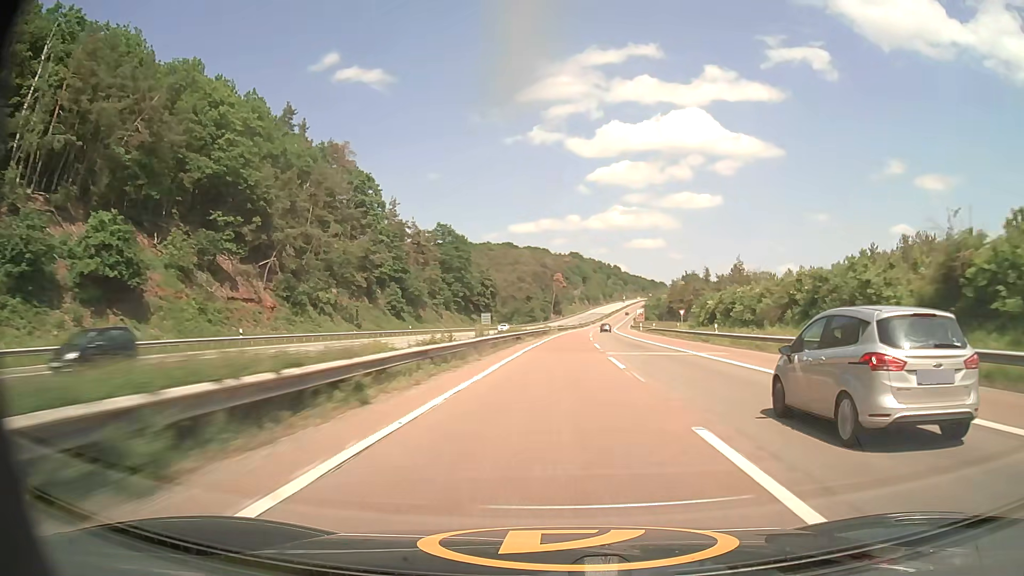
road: motorway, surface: asphalt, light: Day
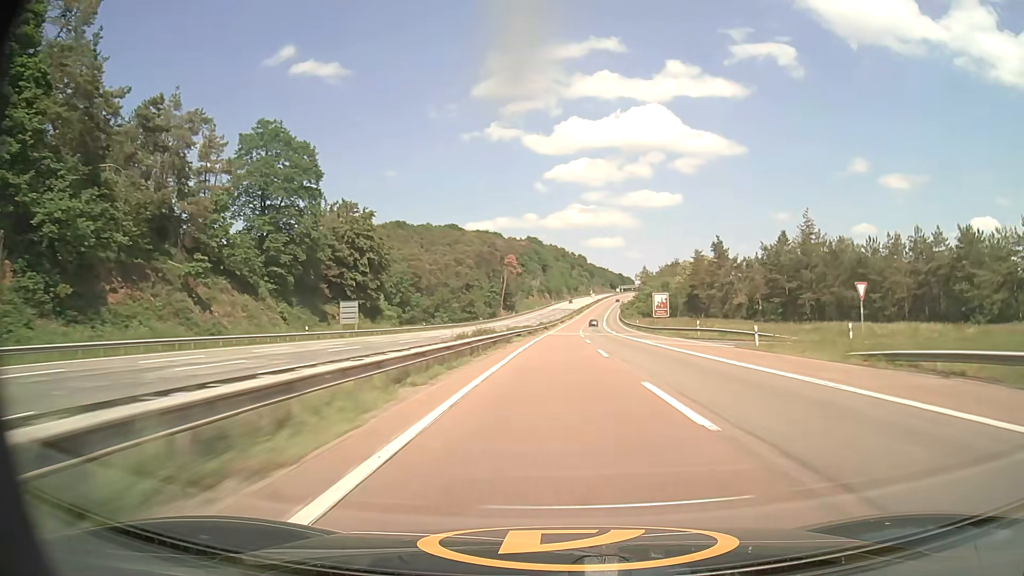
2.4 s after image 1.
(+3.1, +84.6) m; +4°
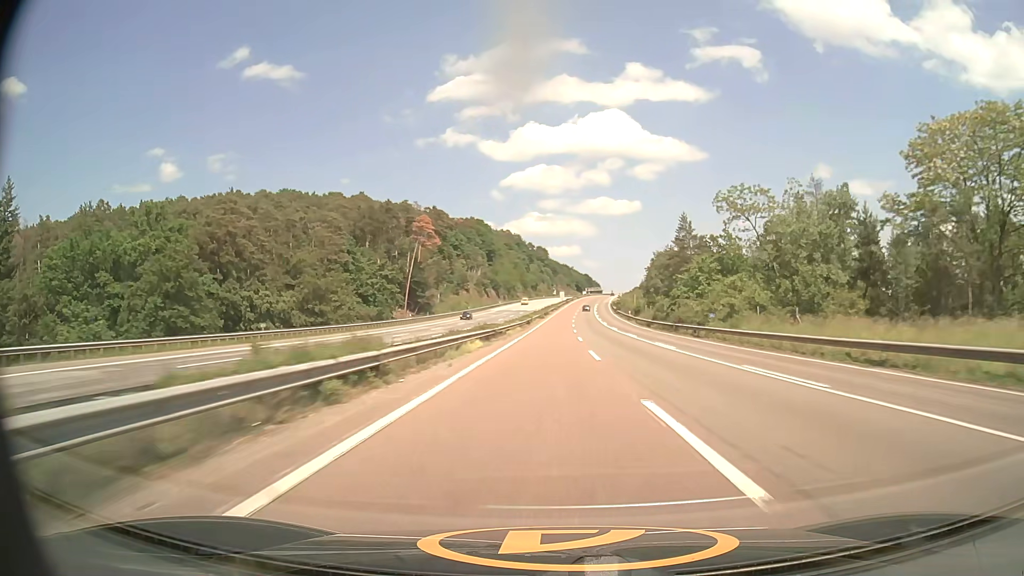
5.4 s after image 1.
(+3.2, +105.6) m; +4°
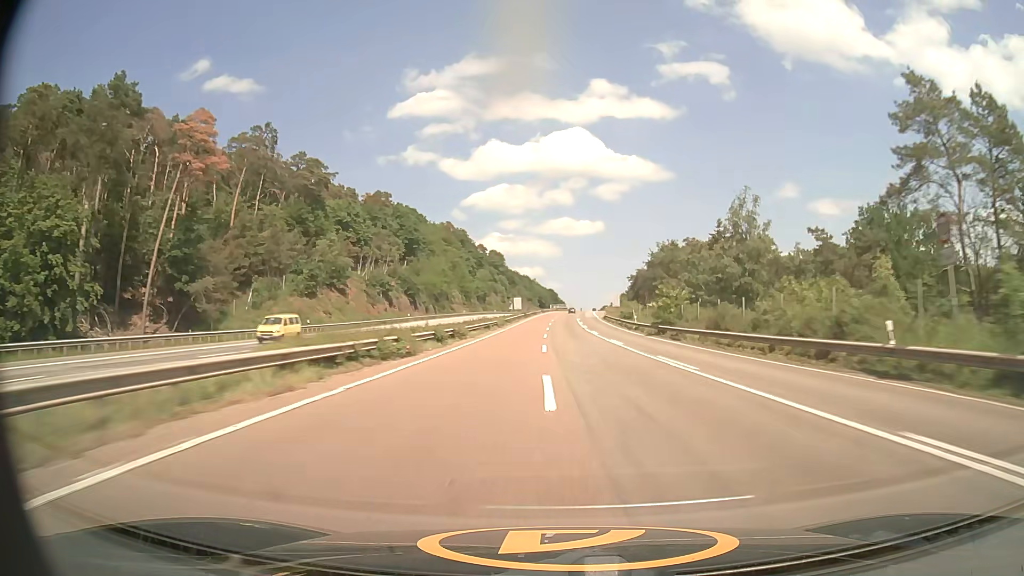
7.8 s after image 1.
(+2.4, +83.9) m; +3°
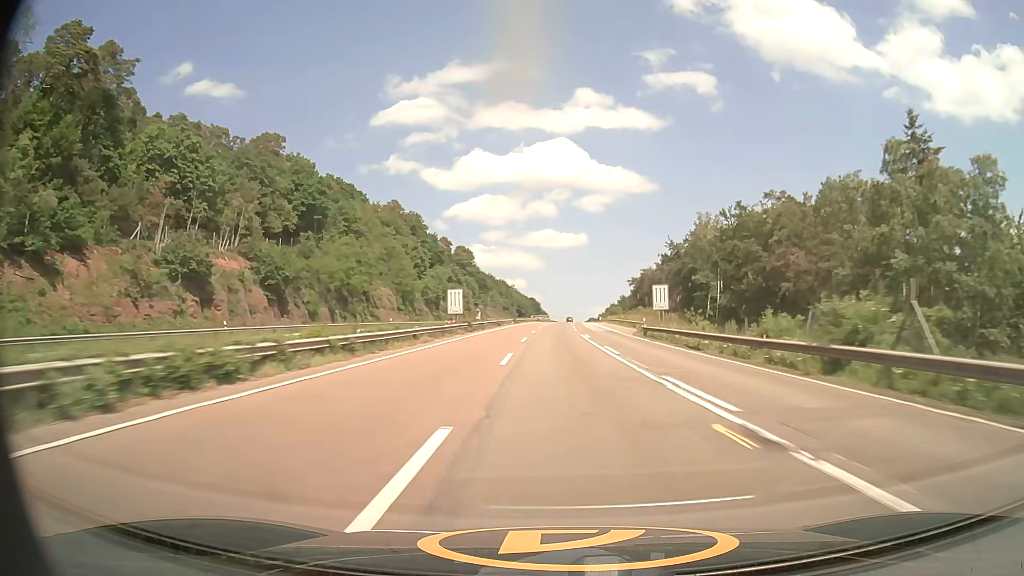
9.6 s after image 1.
(+0.7, +61.7) m; +1°
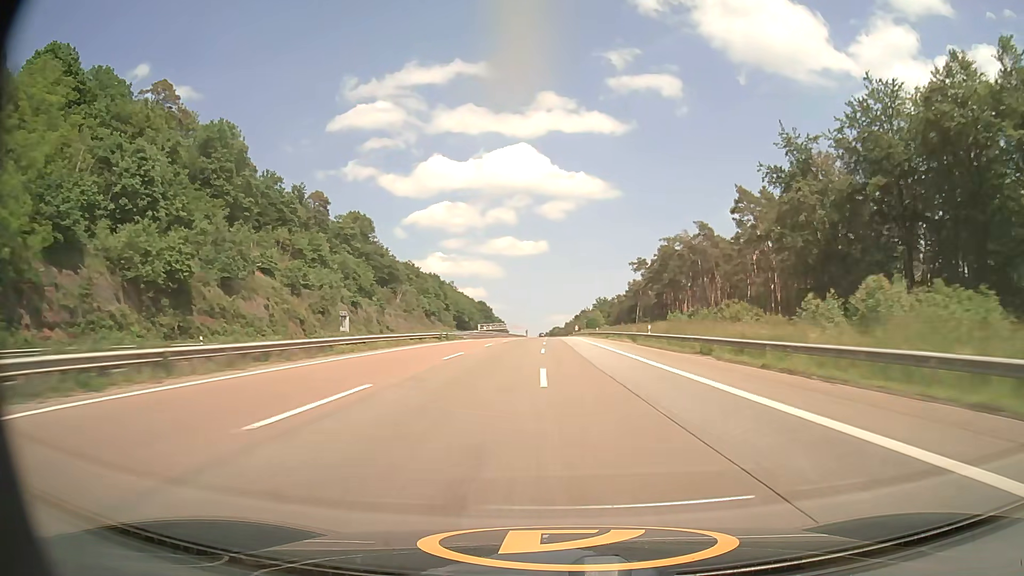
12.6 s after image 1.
(+3.1, +101.1) m; +3°
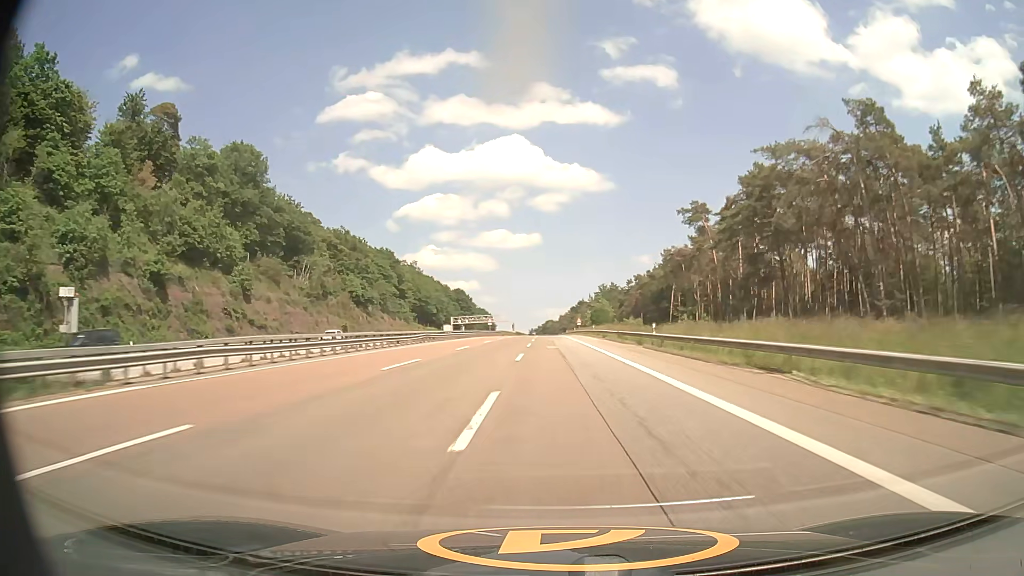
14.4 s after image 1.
(+0.3, +60.1) m; +1°
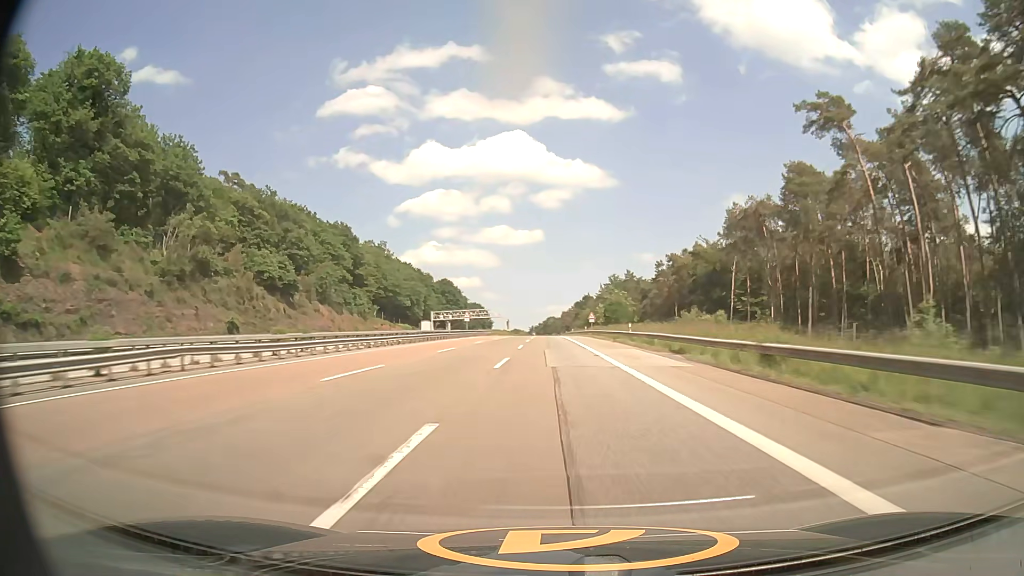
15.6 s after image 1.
(-0.1, +39.9) m; 0°
(0, +10) (0, +20) (0, +30) (0, +40) (0, +50) (0, +60) (-1, +70) (-1, +80) (-1, +90) (-1, +100) m
